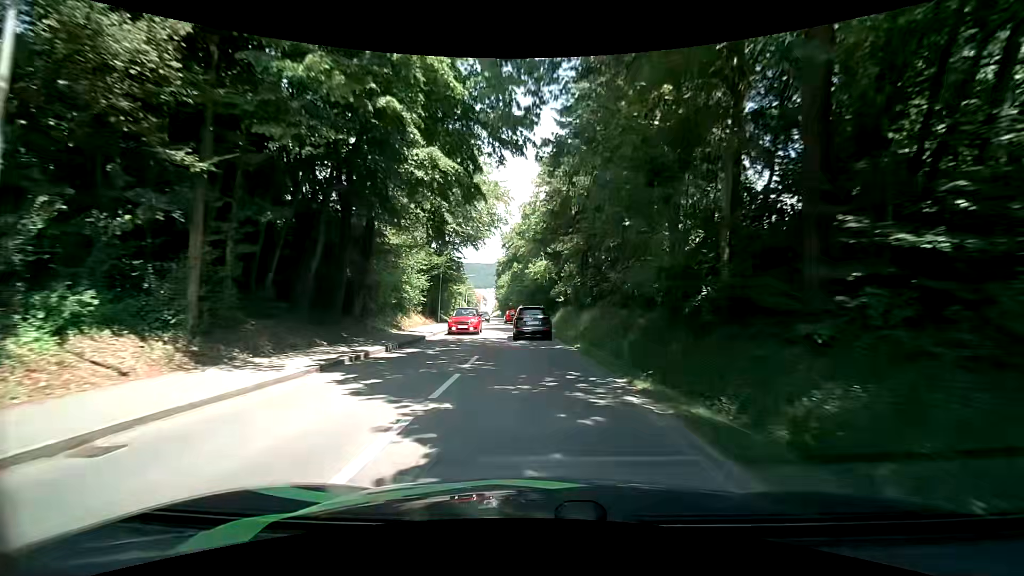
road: tertiary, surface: asphalt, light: Day
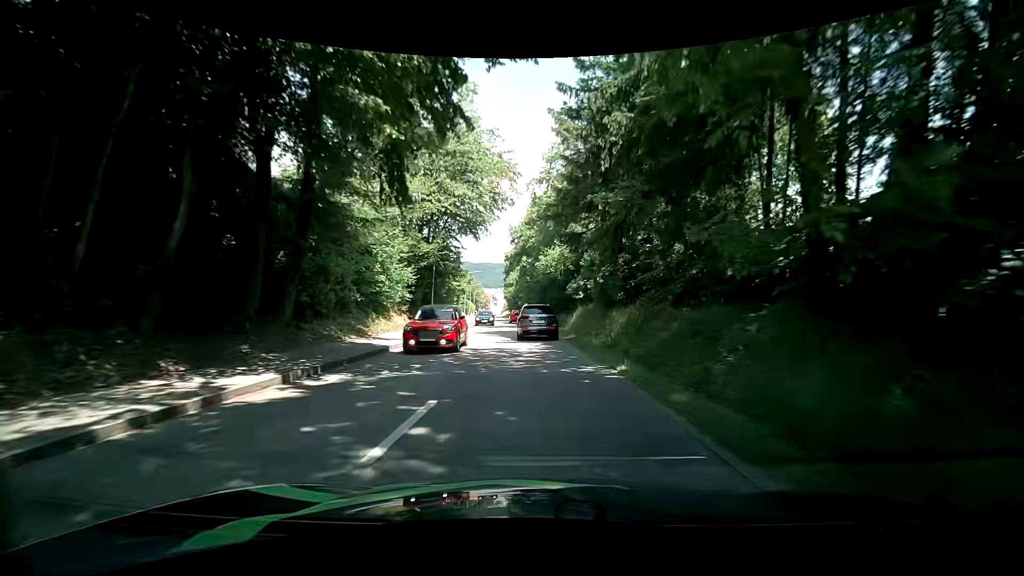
(-0.2, +7.7) m; -2°
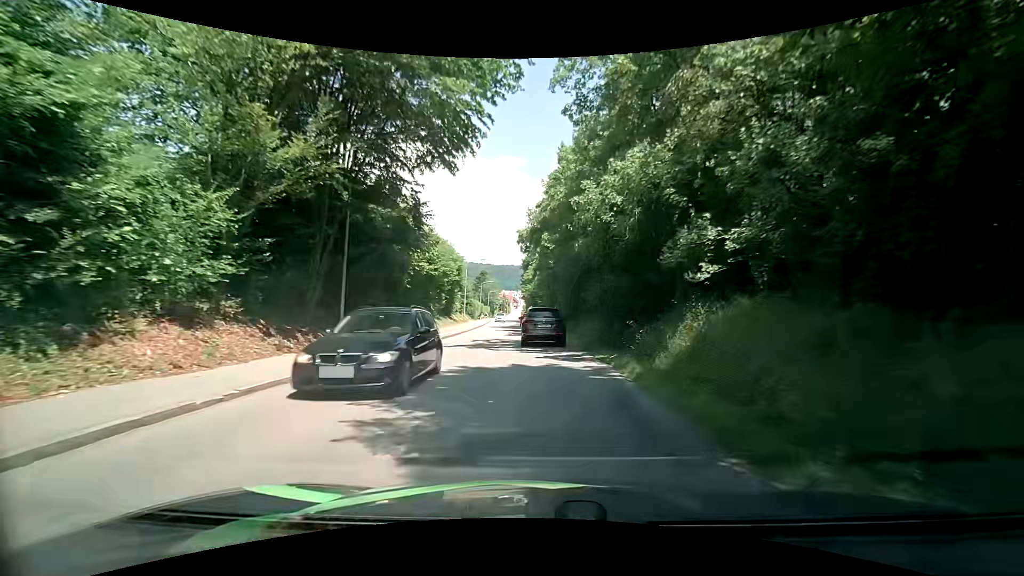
(-0.6, +20.7) m; -4°
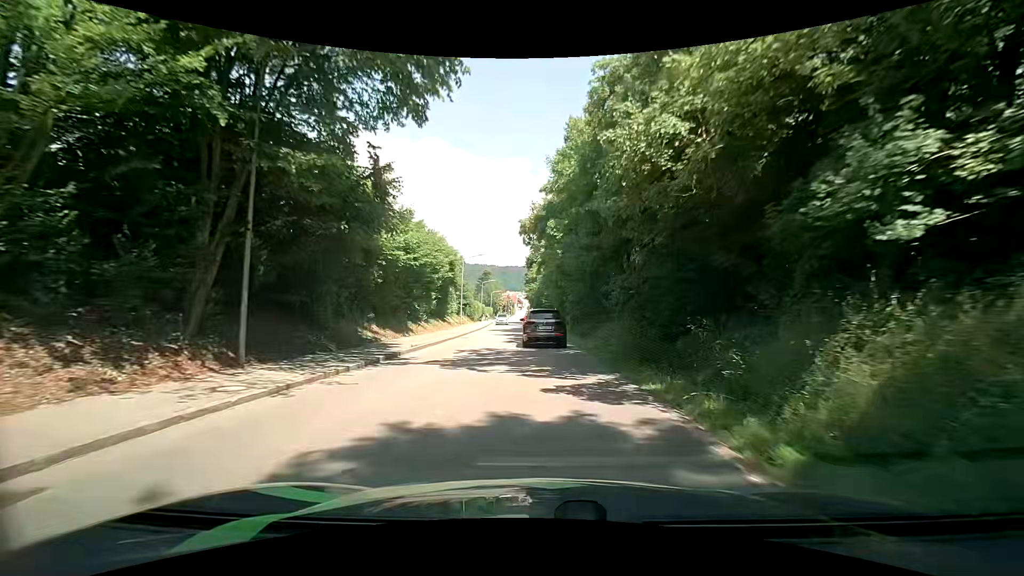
(+0.1, +6.1) m; +1°
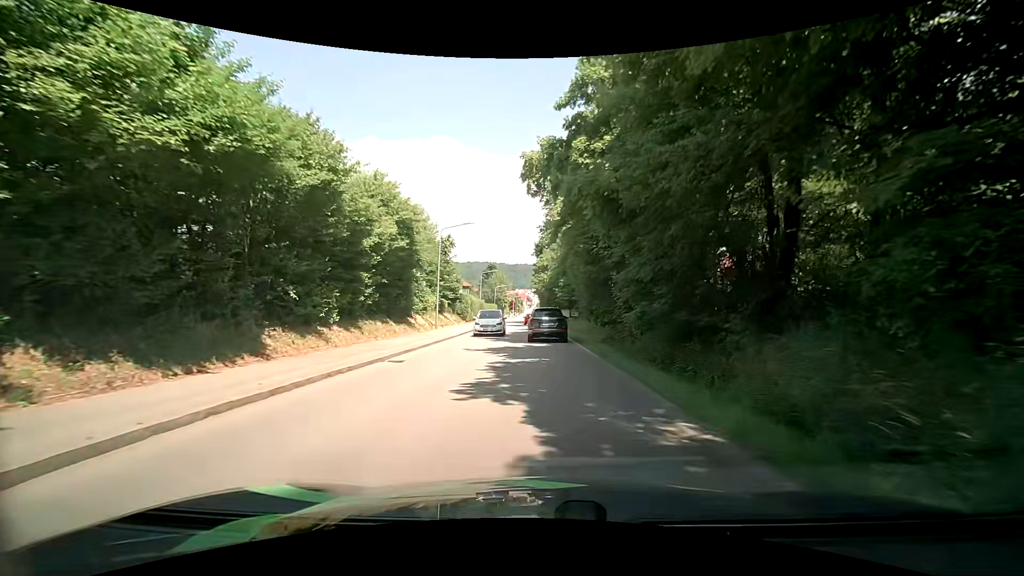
(-0.5, +16.7) m; -2°
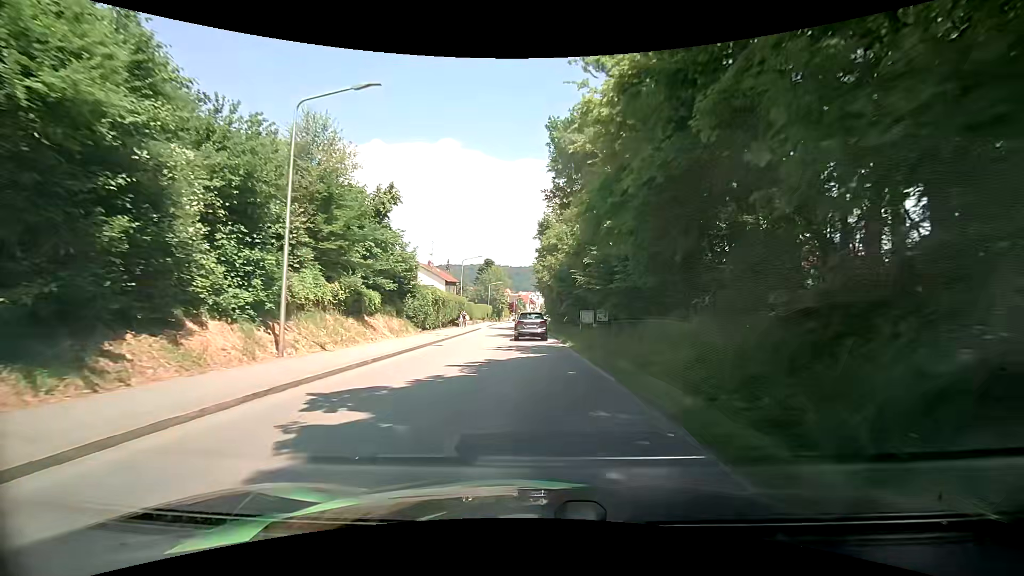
(+0.1, +21.6) m; 0°
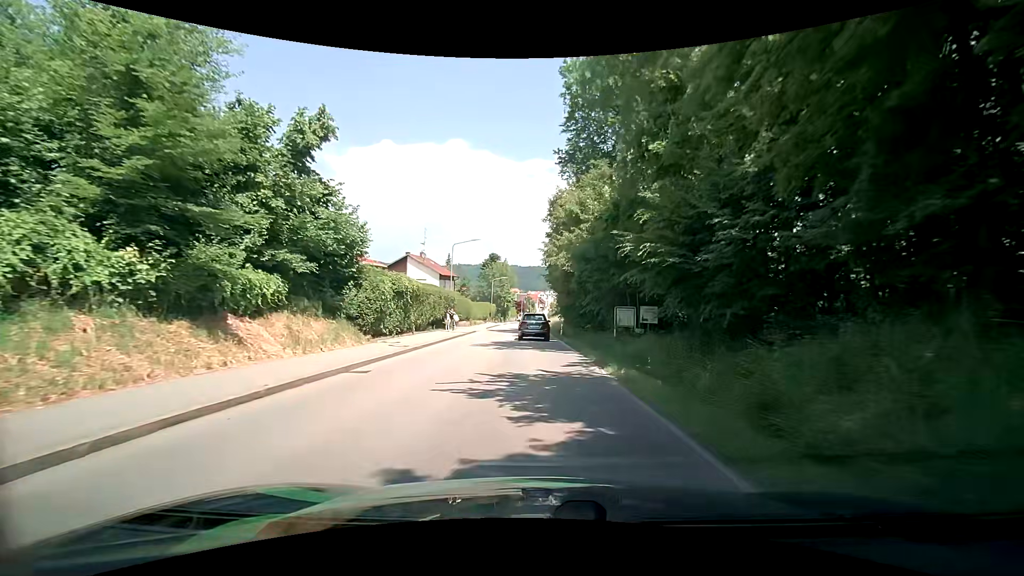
(-0.2, +11.6) m; -2°
(0, +10) (0, +20) (0, +30) (0, +40) (0, +50) (0, +60) (0, +70) (0, +80) (0, +90) (0, +100) m
